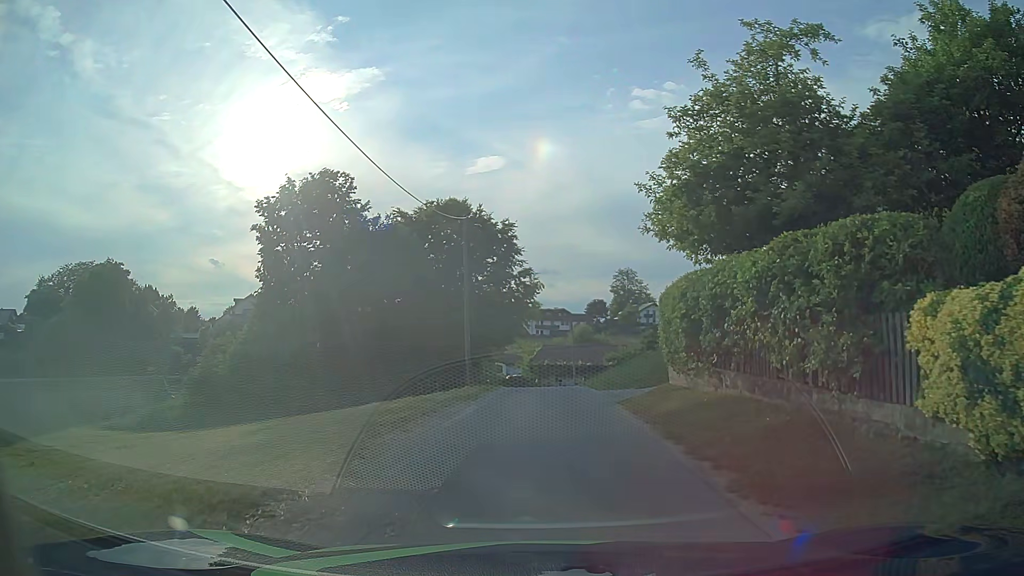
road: residential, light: Day
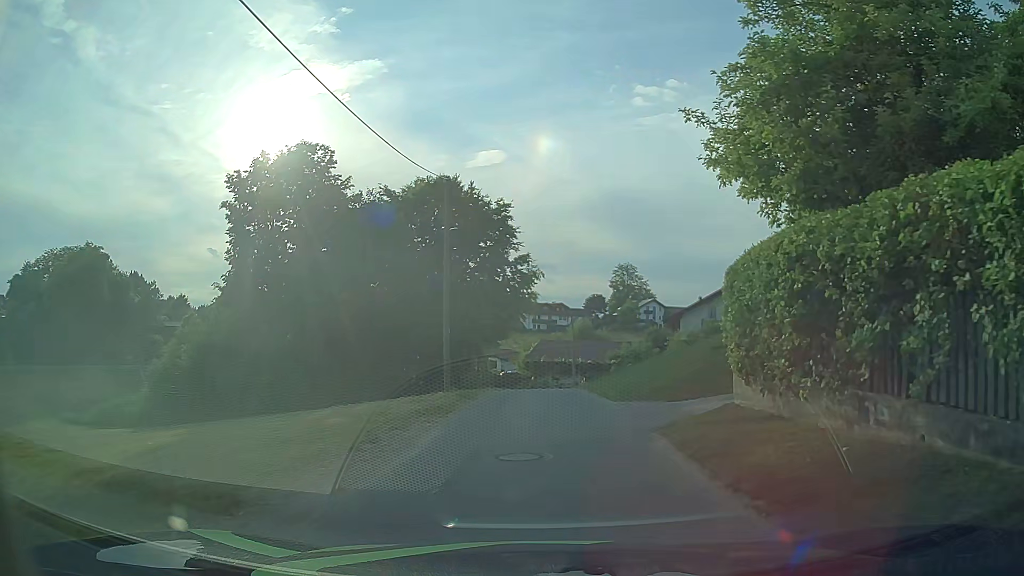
(+0.1, +5.2) m; +1°
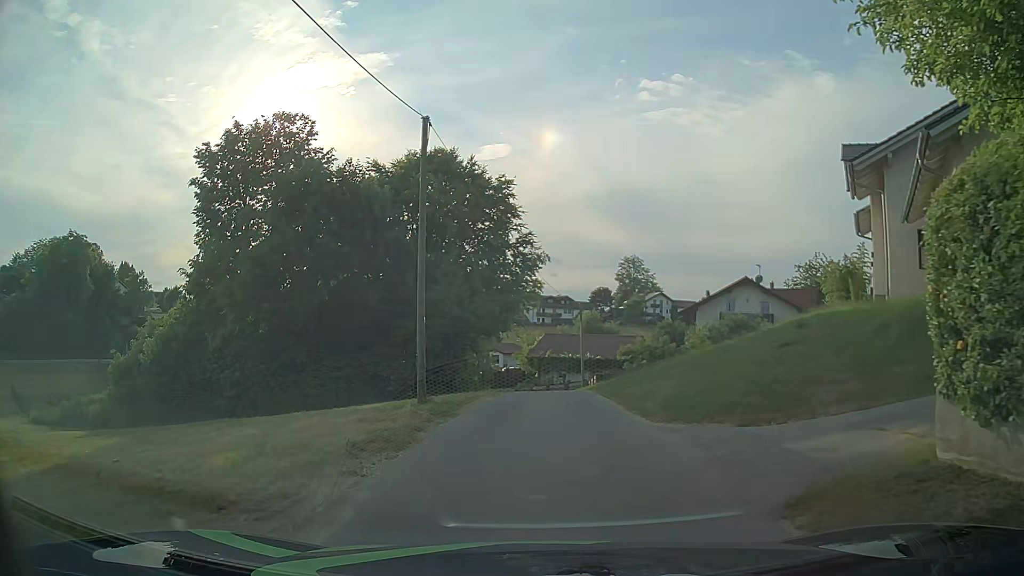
(0.0, +5.3) m; 0°
(0, +10) (0, +20) (+1, +30) (+1, +40) (0, +50) (-4, +59) (-11, +67) (-18, +74) (-25, +81) (-32, +88) m
